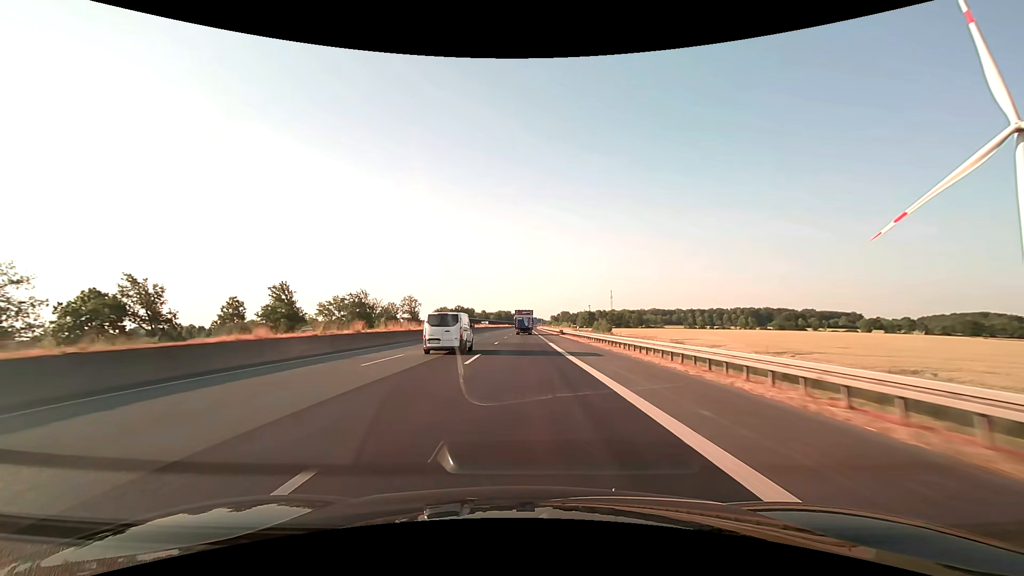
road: motorway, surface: asphalt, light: Day
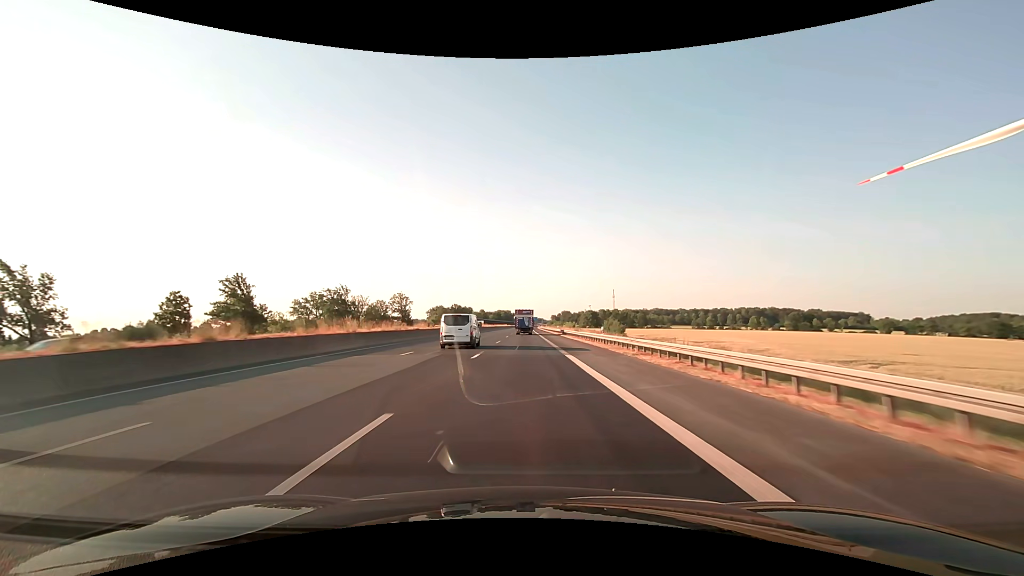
(0.0, +15.8) m; 0°
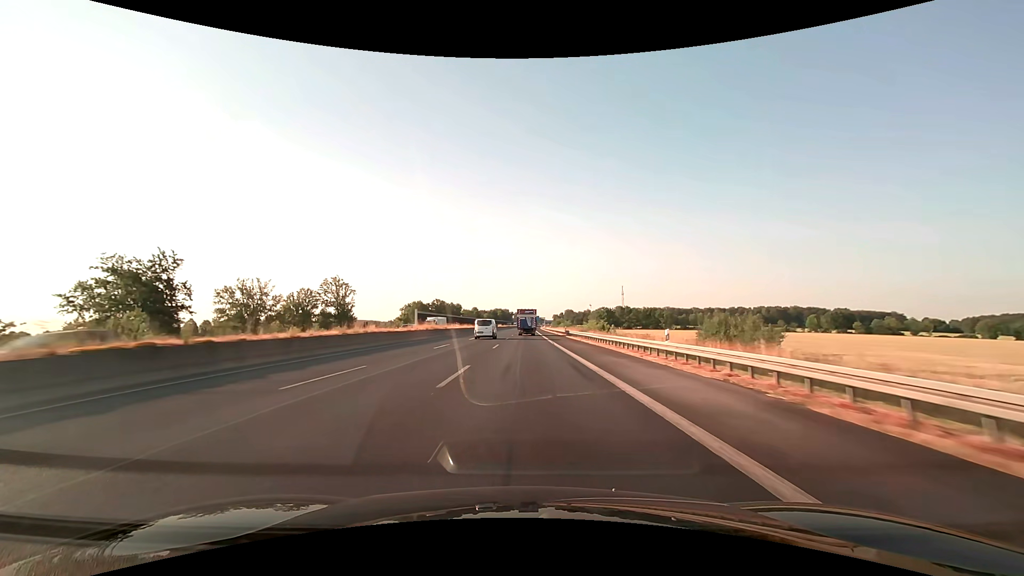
(0.0, +63.2) m; 0°
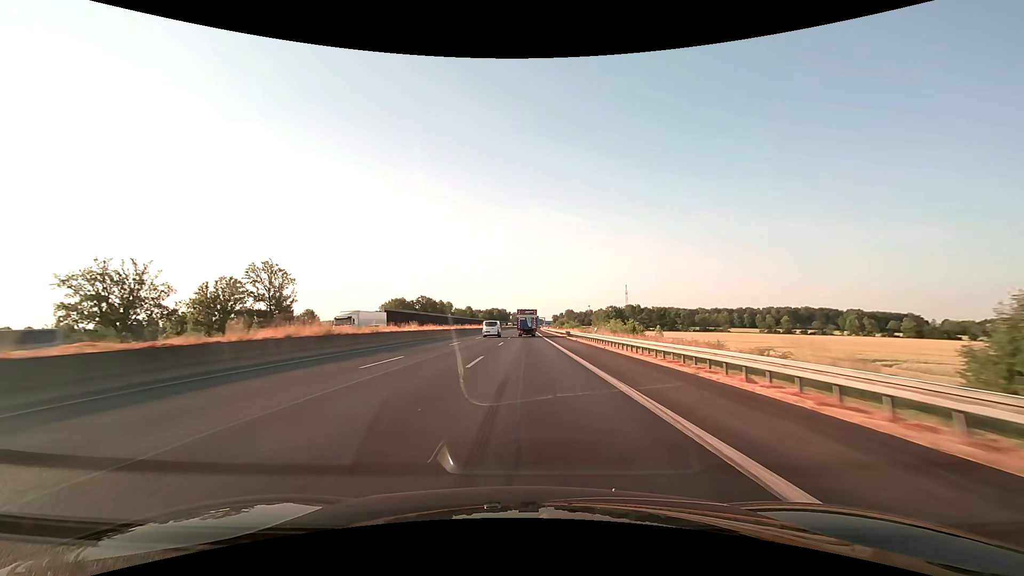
(0.0, +31.6) m; 0°
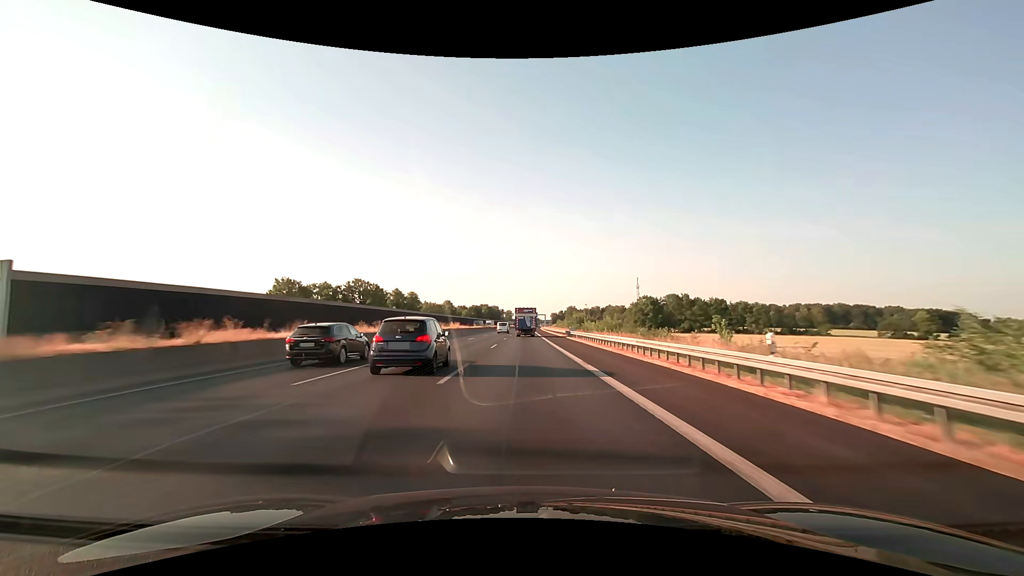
(+0.6, +79.0) m; +1°
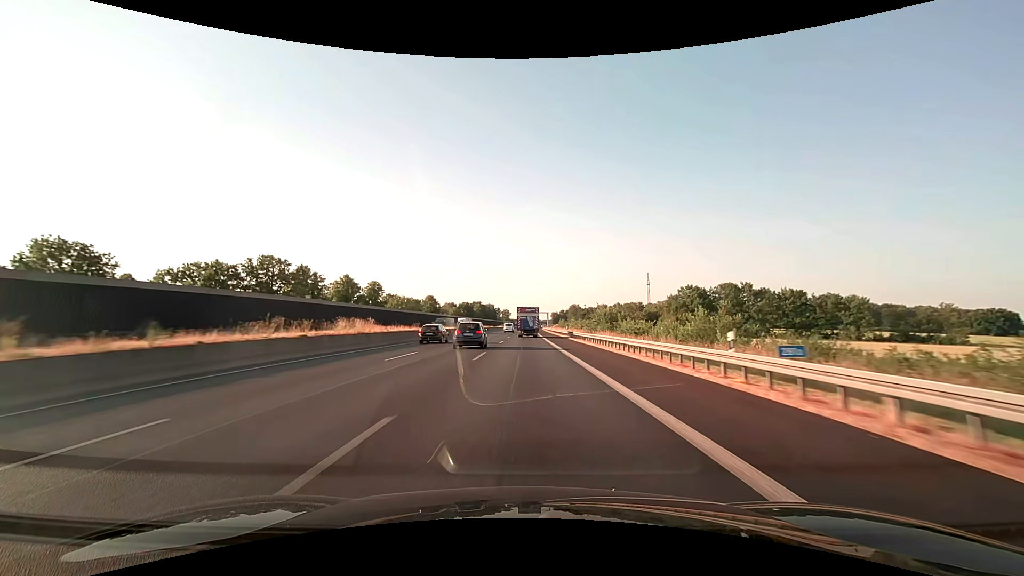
(0.0, +47.4) m; 0°
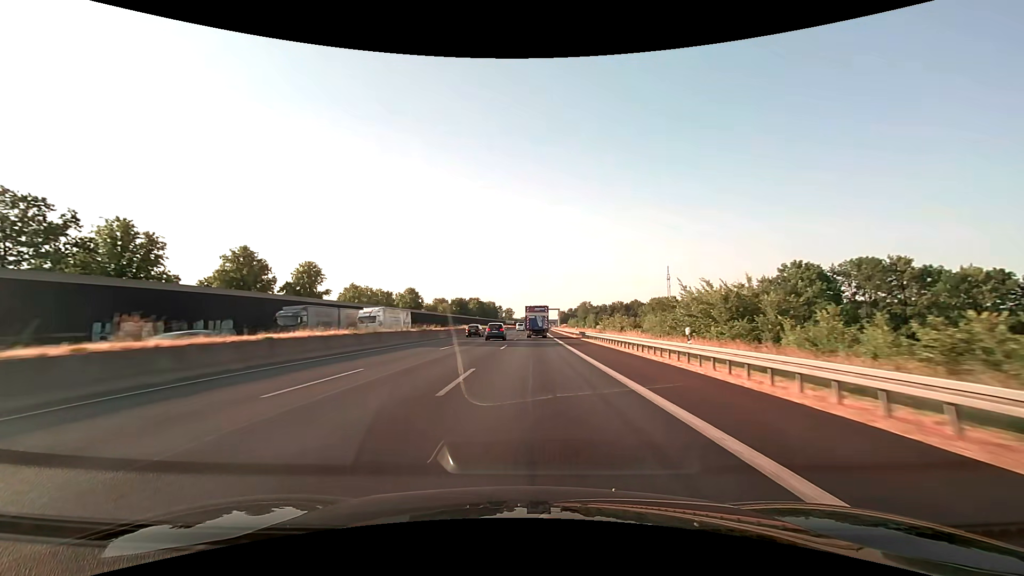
(-0.1, +47.4) m; 0°
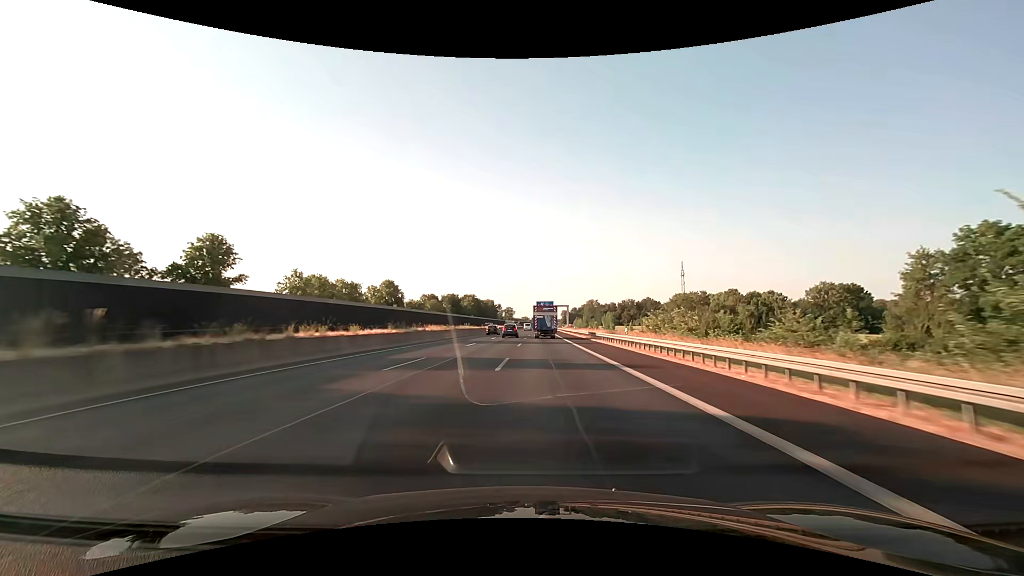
(-0.1, +31.6) m; 0°
(0, +10) (0, +20) (0, +30) (0, +40) (0, +50) (0, +60) (0, +70) (+1, +80) (+1, +90) (+1, +100) m
